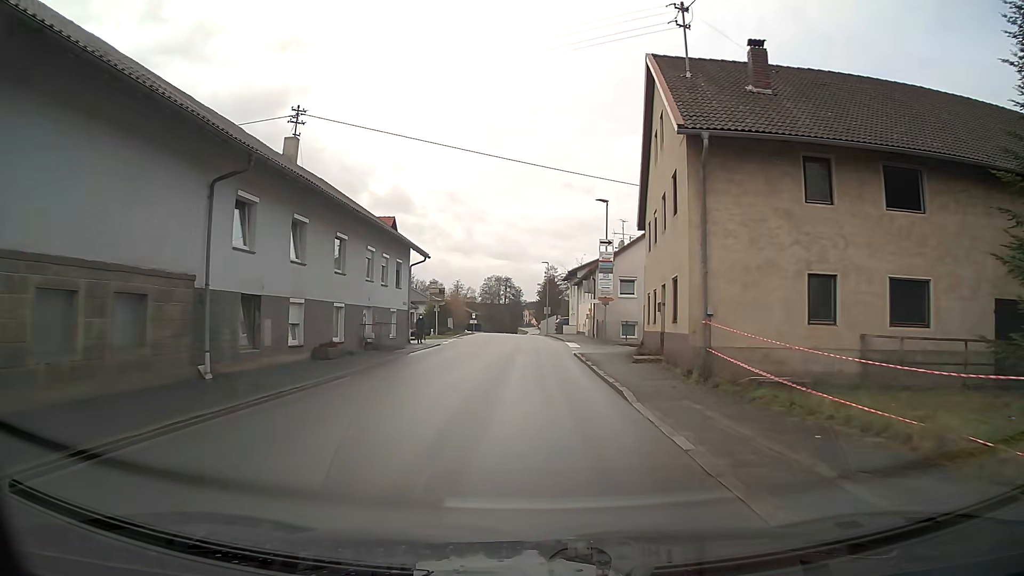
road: secondary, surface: asphalt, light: Day
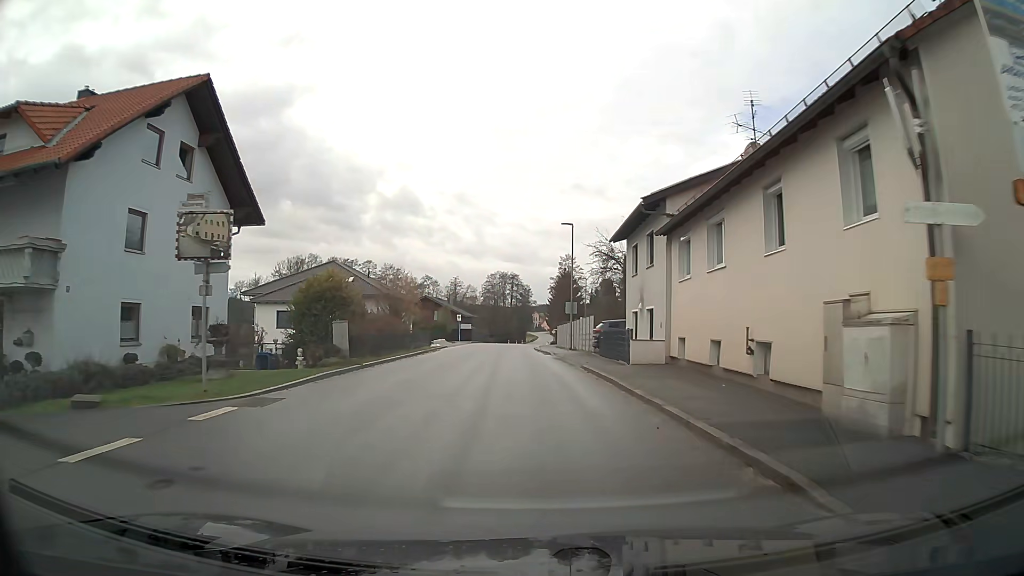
(-0.2, +33.8) m; -1°
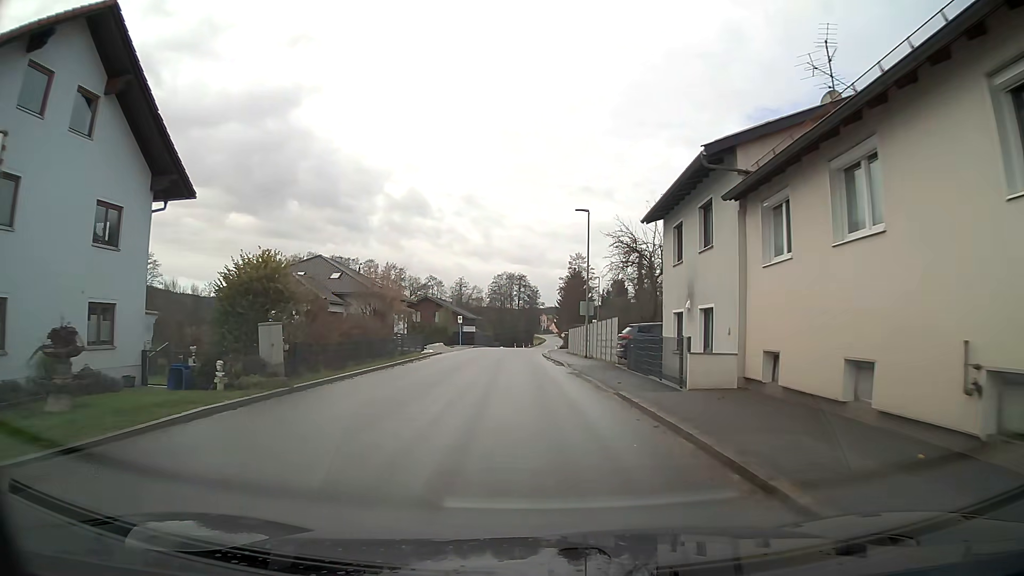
(0.0, +6.7) m; -1°
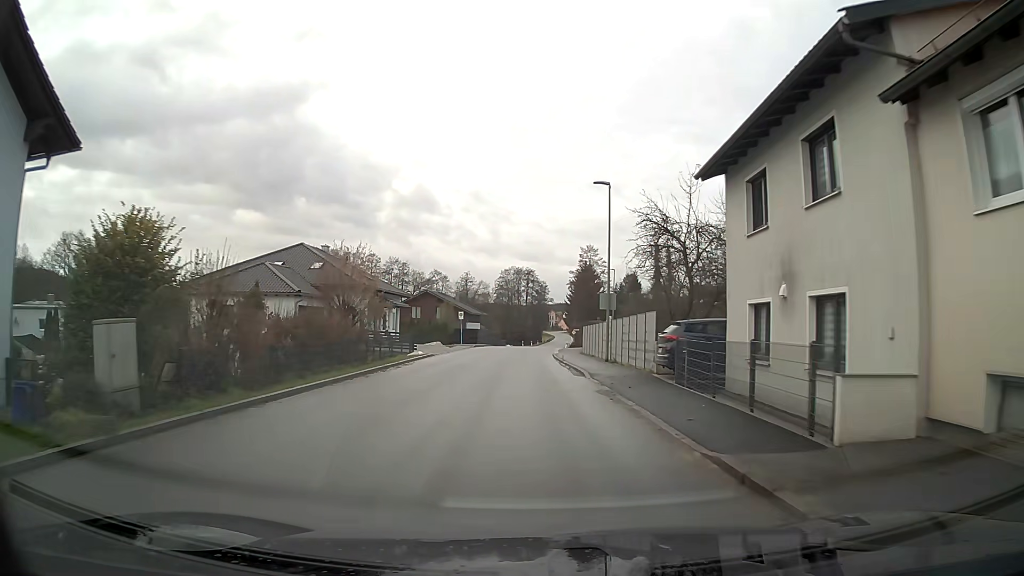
(0.0, +6.7) m; -1°
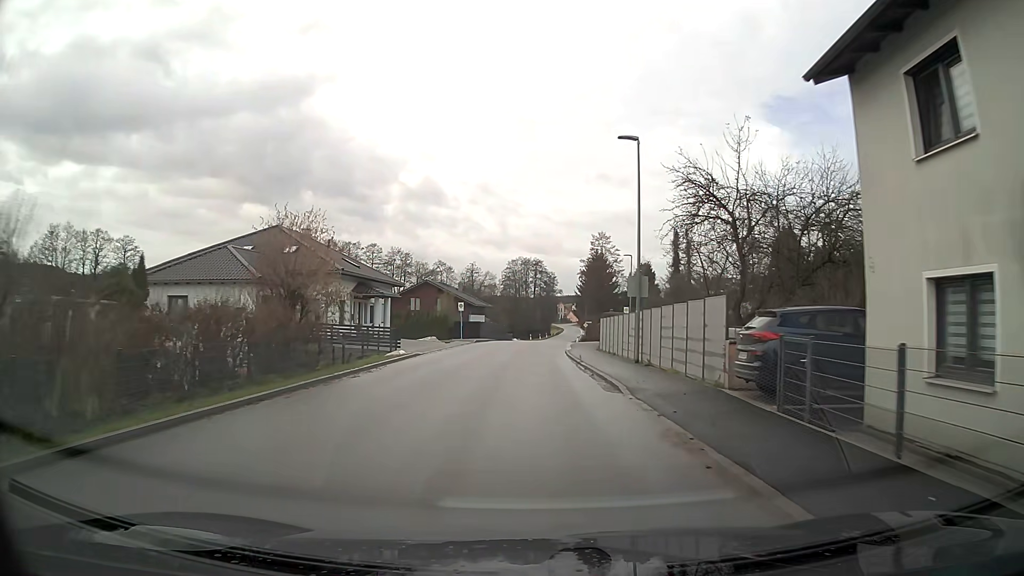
(0.0, +6.8) m; -1°
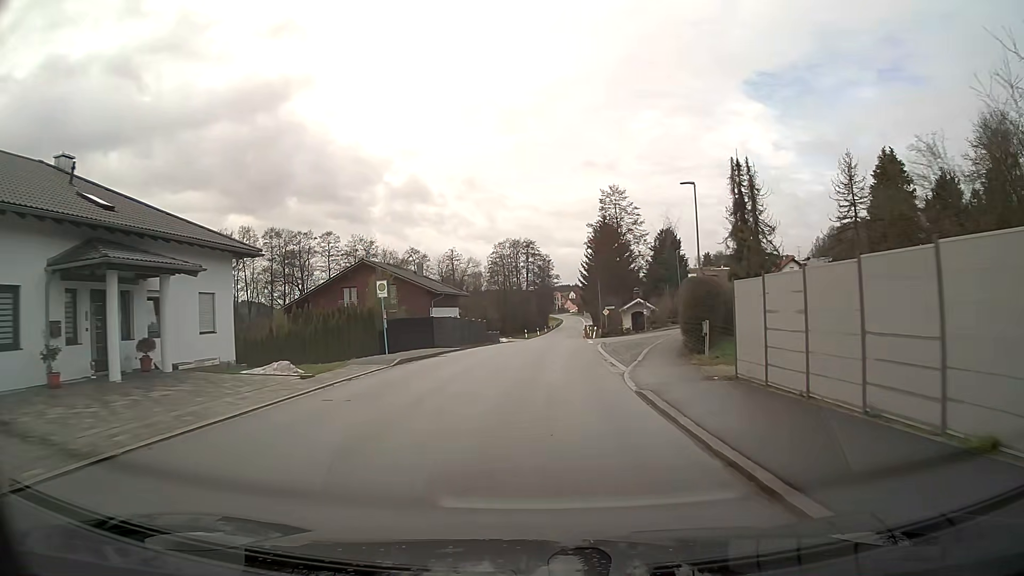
(+0.2, +27.9) m; +1°
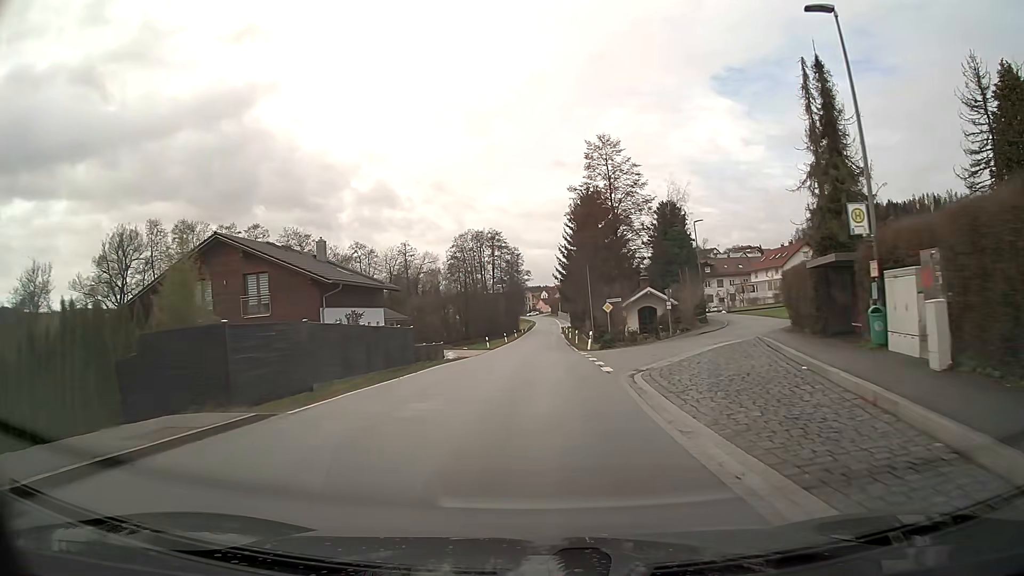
(+0.4, +21.5) m; +2°
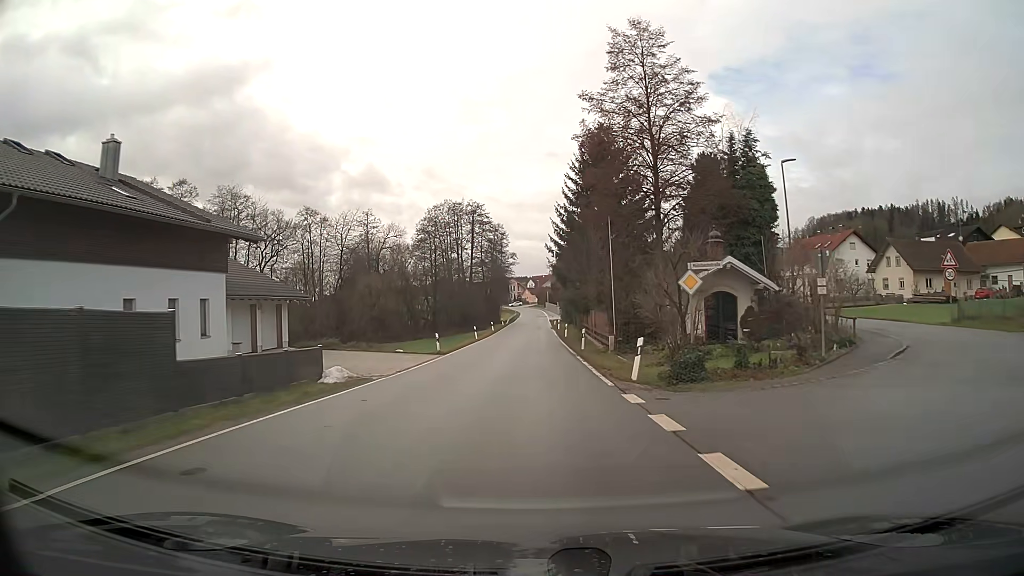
(+0.2, +21.8) m; +1°
